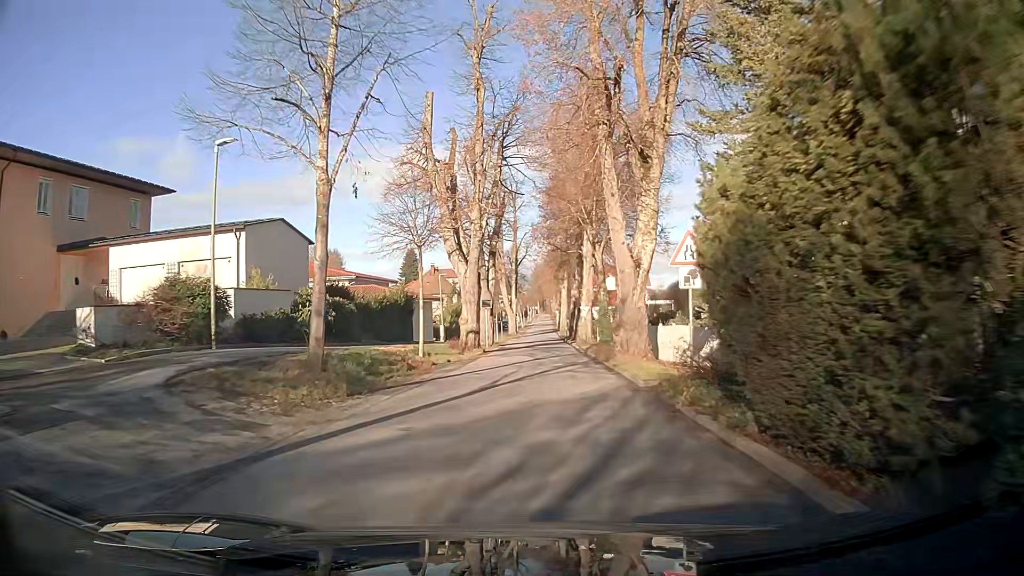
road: secondary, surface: asphalt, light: Day
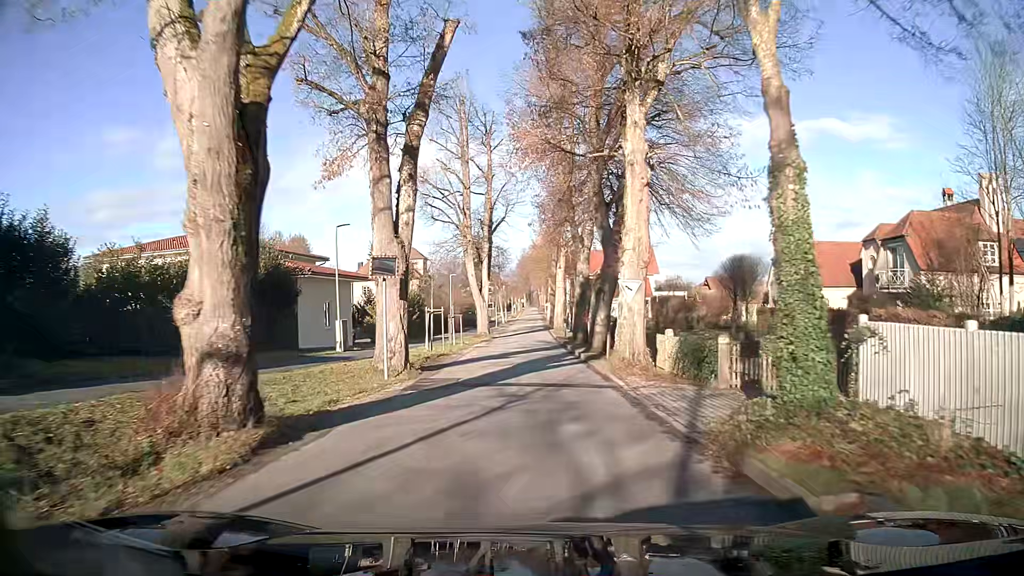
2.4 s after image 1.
(+0.4, +24.5) m; +2°
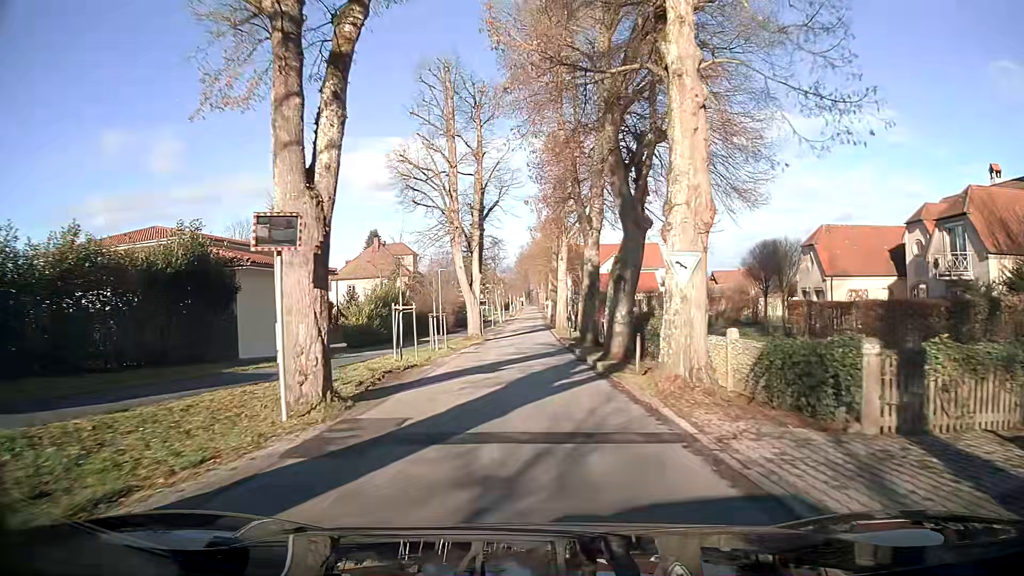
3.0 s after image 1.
(0.0, +6.6) m; +1°
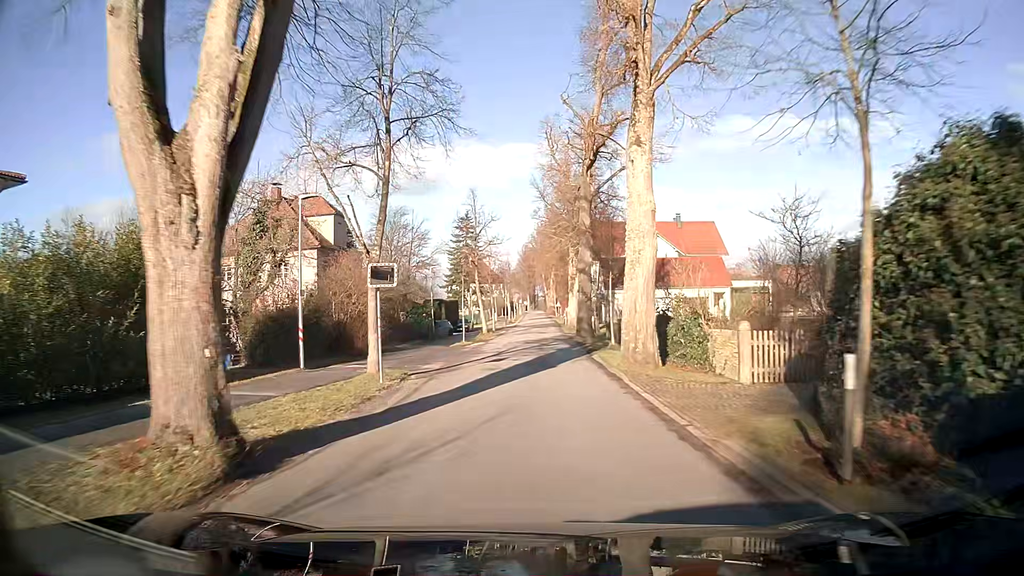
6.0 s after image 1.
(-0.4, +34.8) m; -1°
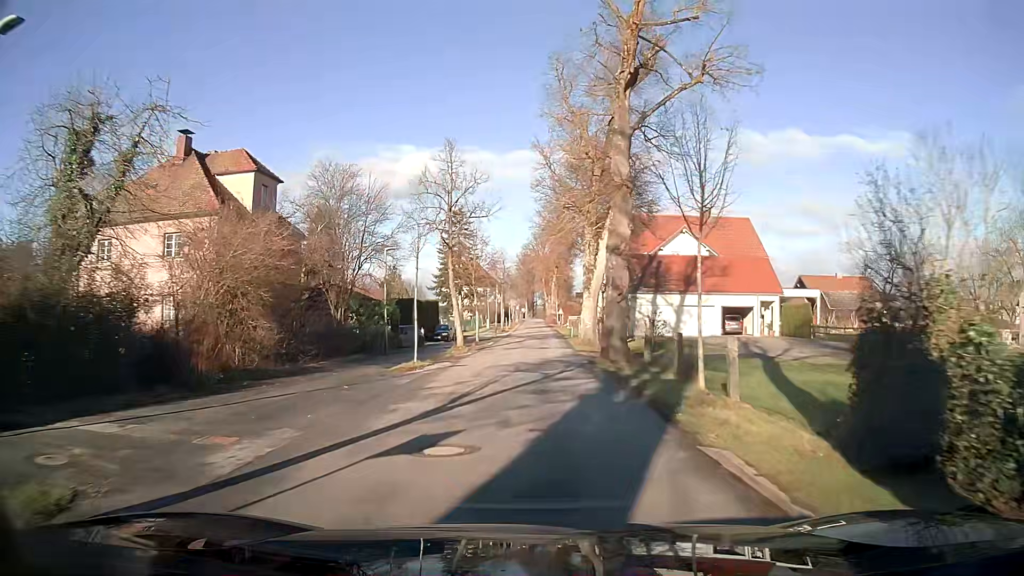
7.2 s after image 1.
(-0.1, +14.4) m; 0°
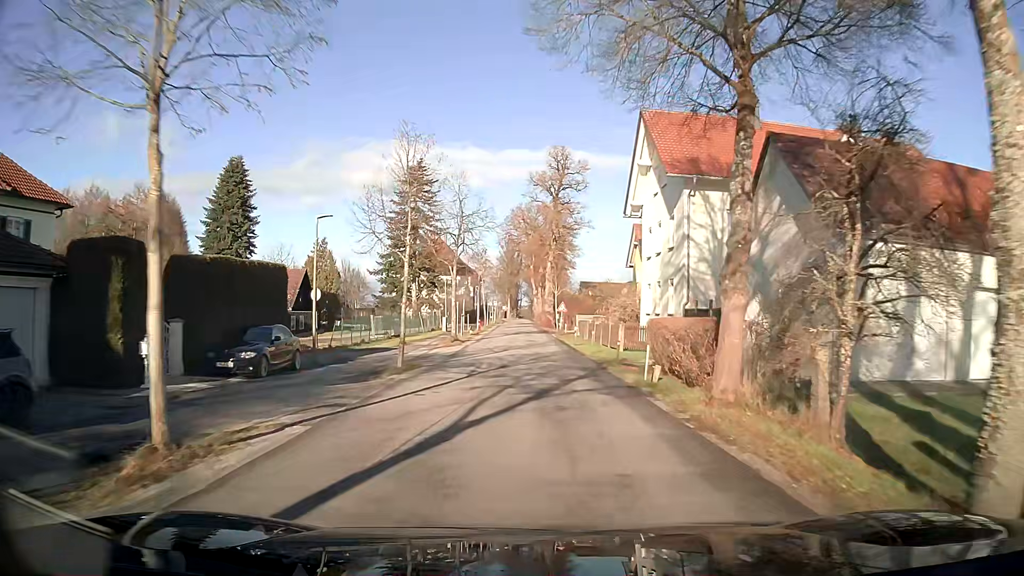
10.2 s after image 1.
(+0.3, +36.3) m; +2°
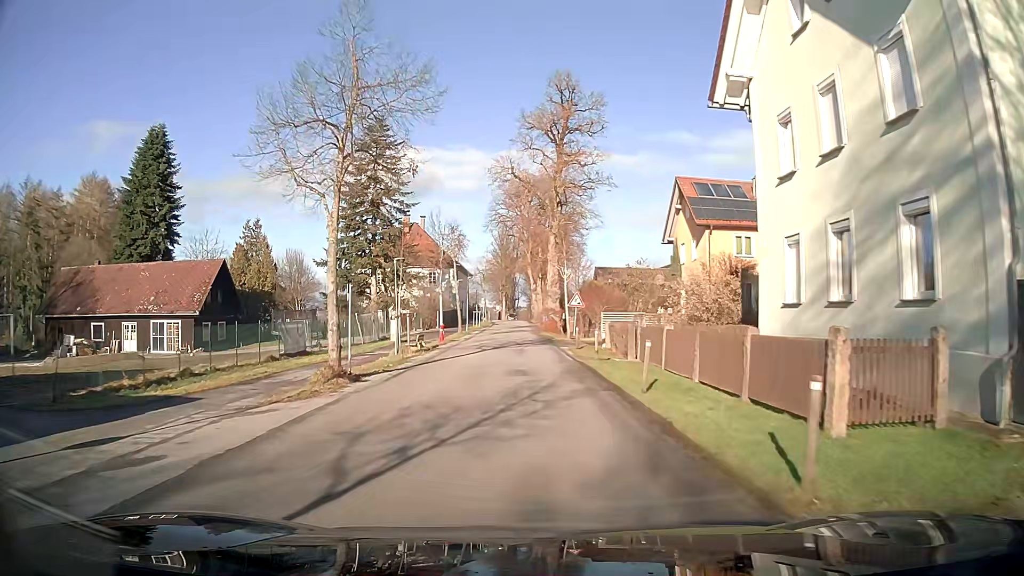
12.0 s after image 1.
(0.0, +21.2) m; 0°
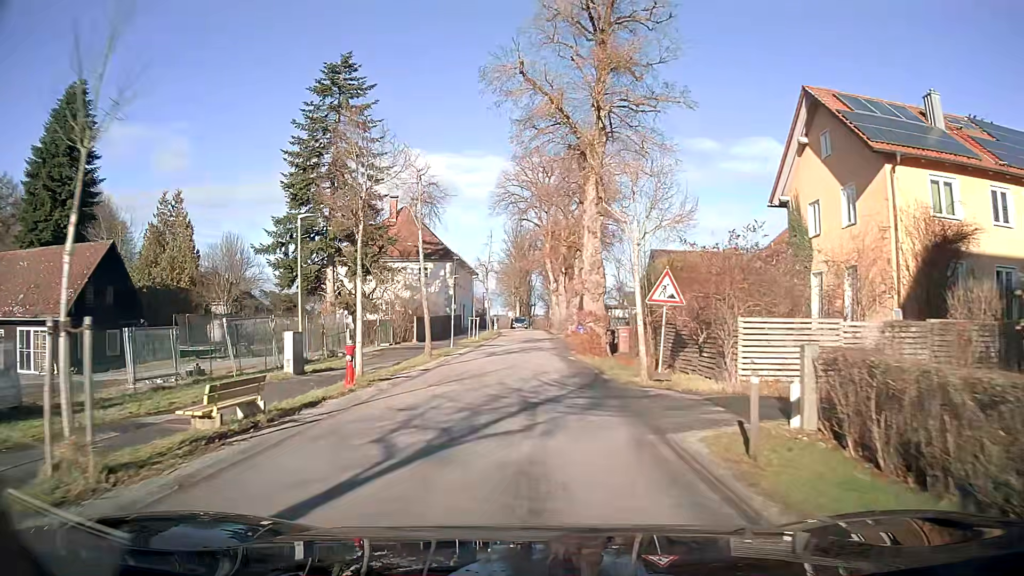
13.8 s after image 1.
(-0.3, +19.5) m; -2°
